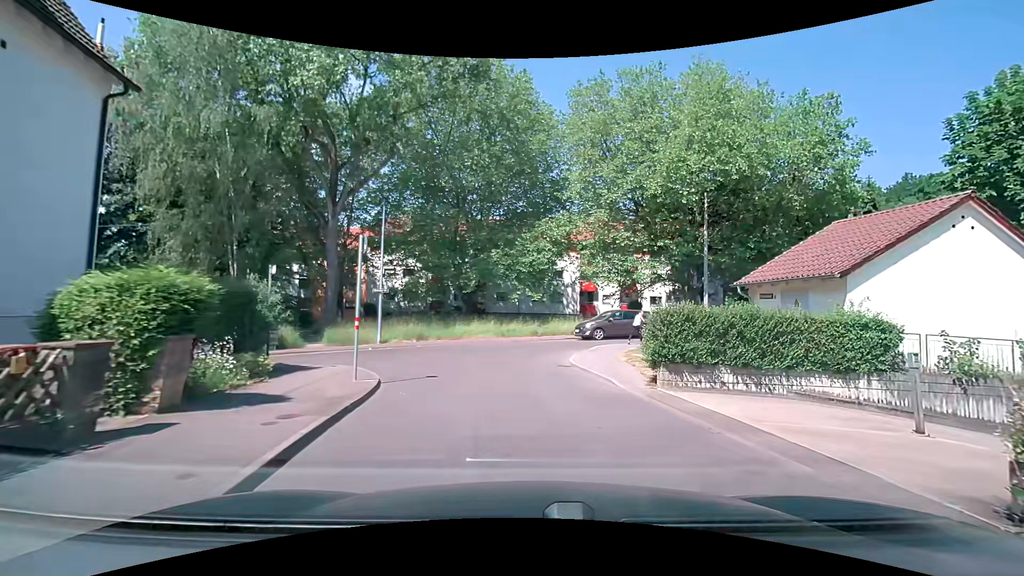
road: residential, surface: asphalt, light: Day
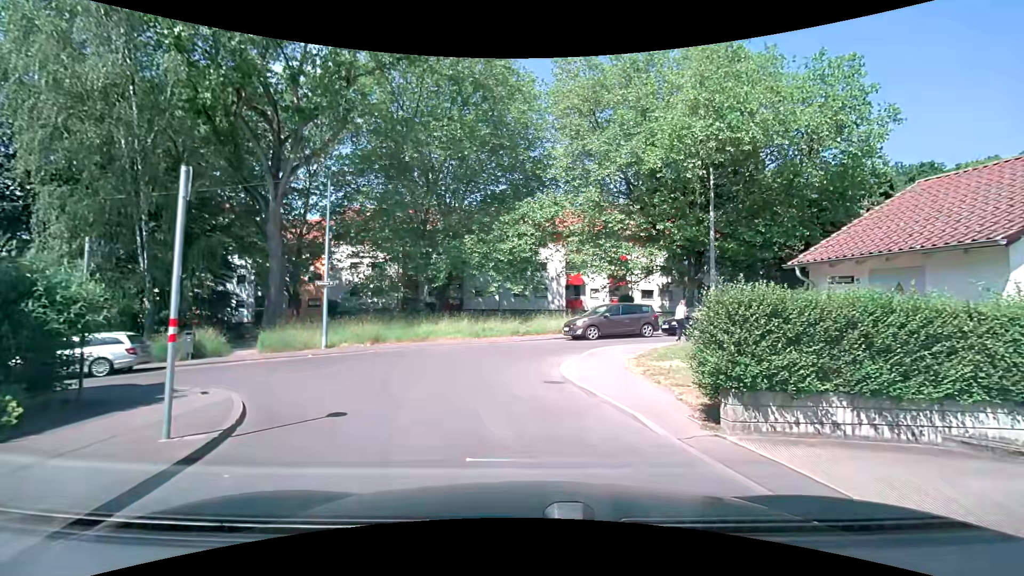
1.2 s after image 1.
(+0.1, +4.8) m; +1°
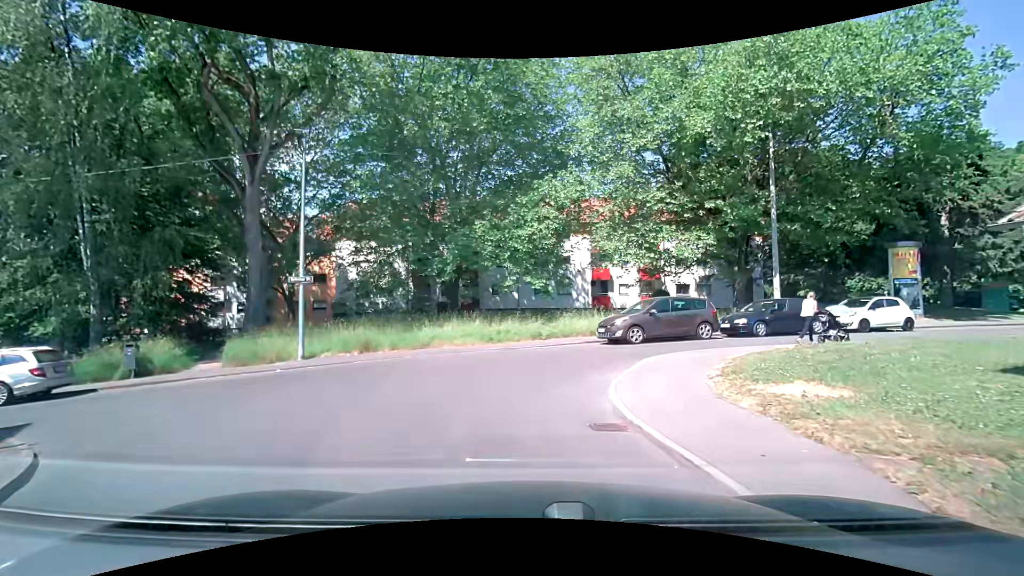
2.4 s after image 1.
(0.0, +4.5) m; -3°
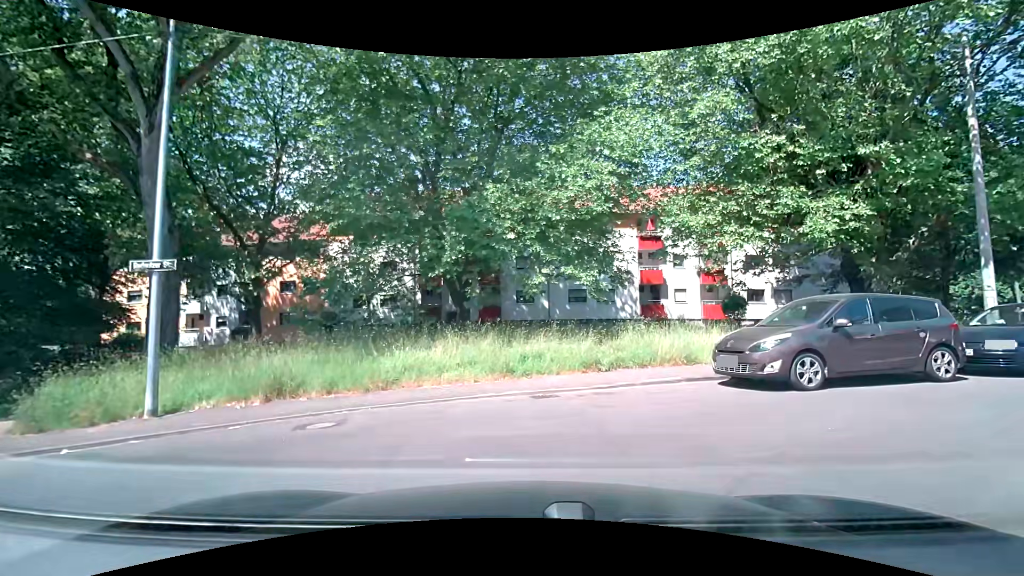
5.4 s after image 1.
(-0.2, +8.6) m; -4°
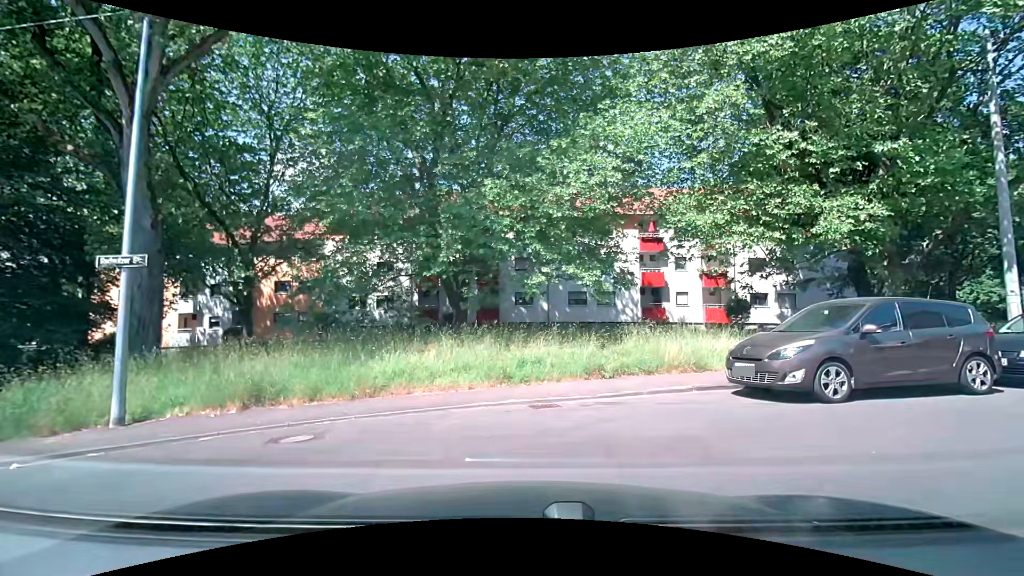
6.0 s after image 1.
(0.0, +0.7) m; 0°
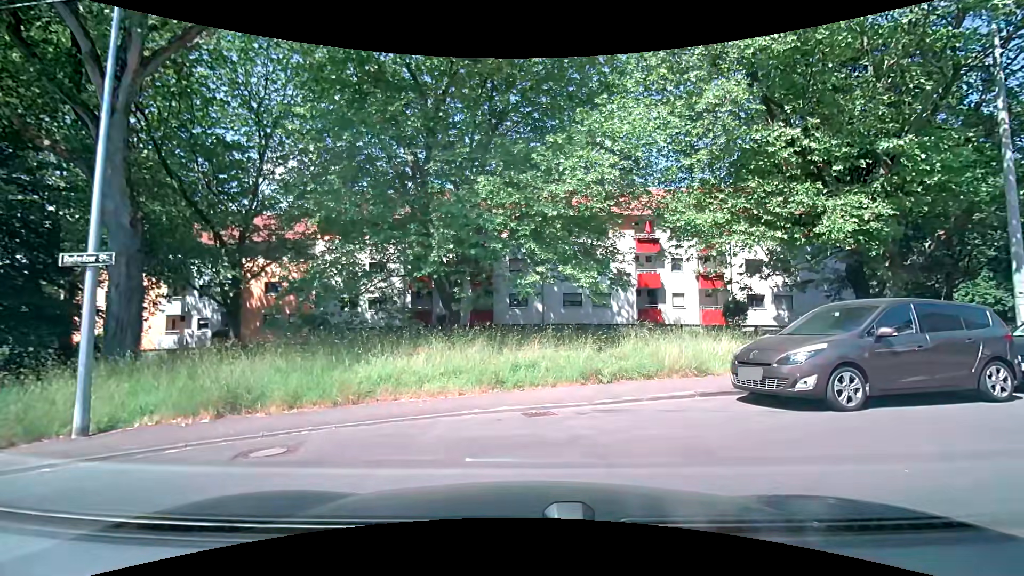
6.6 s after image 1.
(0.0, +0.5) m; 0°
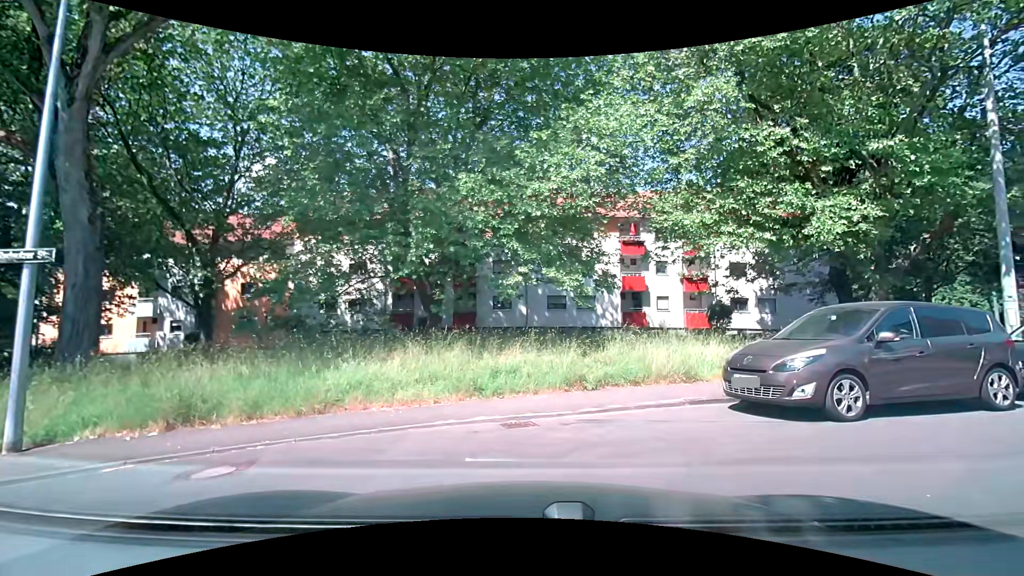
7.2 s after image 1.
(0.0, +0.6) m; 0°
